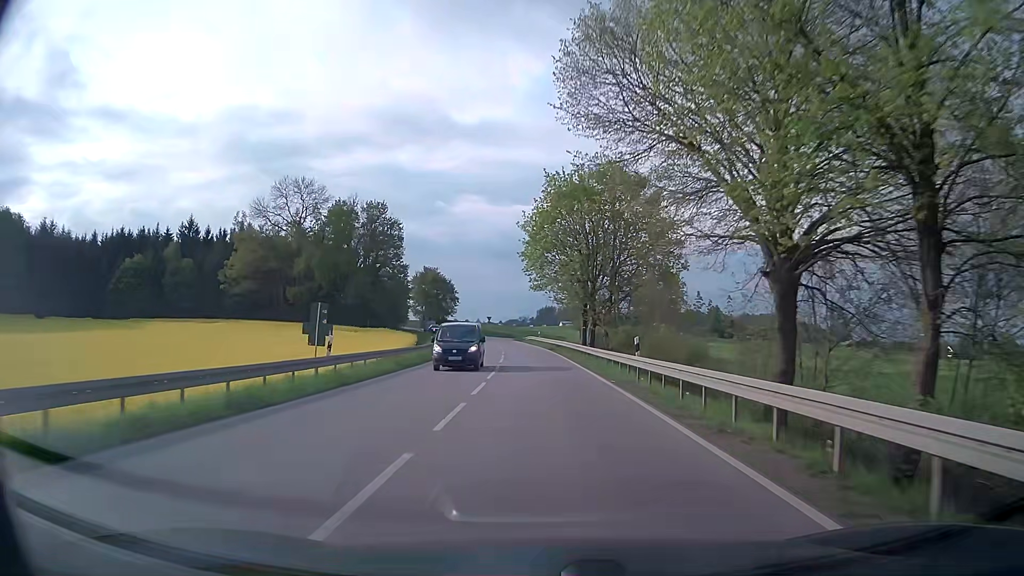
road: secondary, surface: asphalt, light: Day
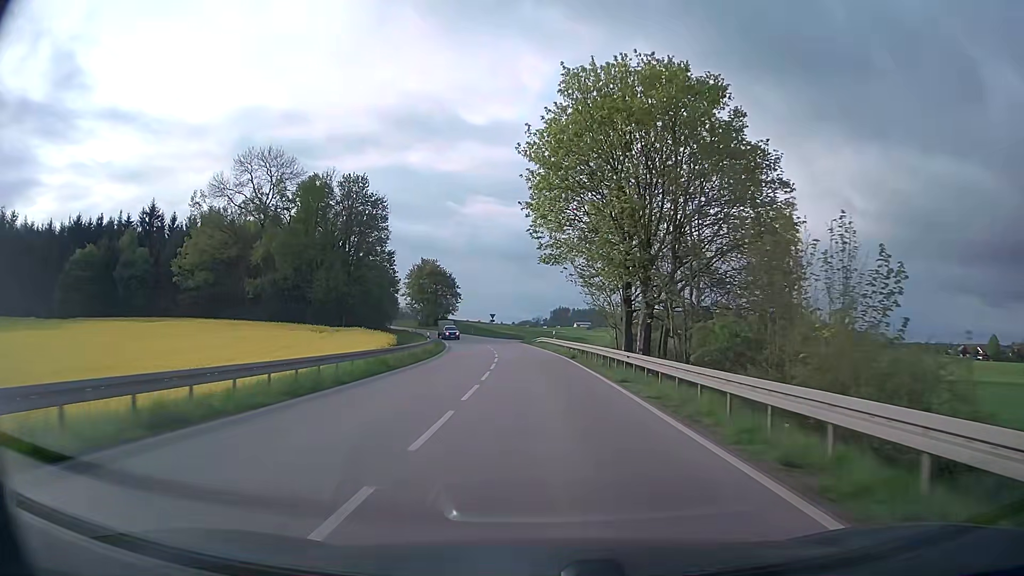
(-0.2, +20.0) m; -1°
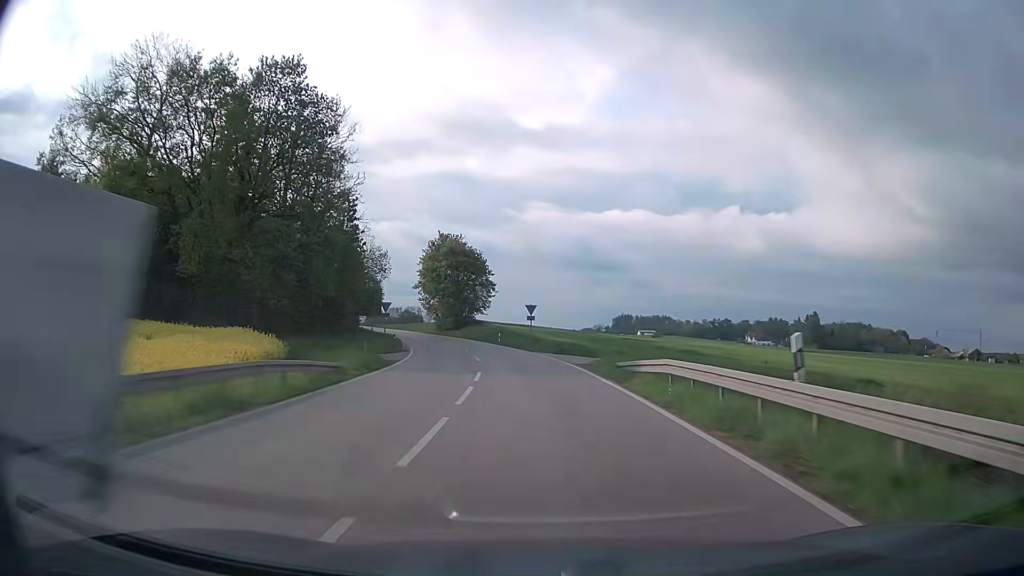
(-1.8, +43.5) m; -6°
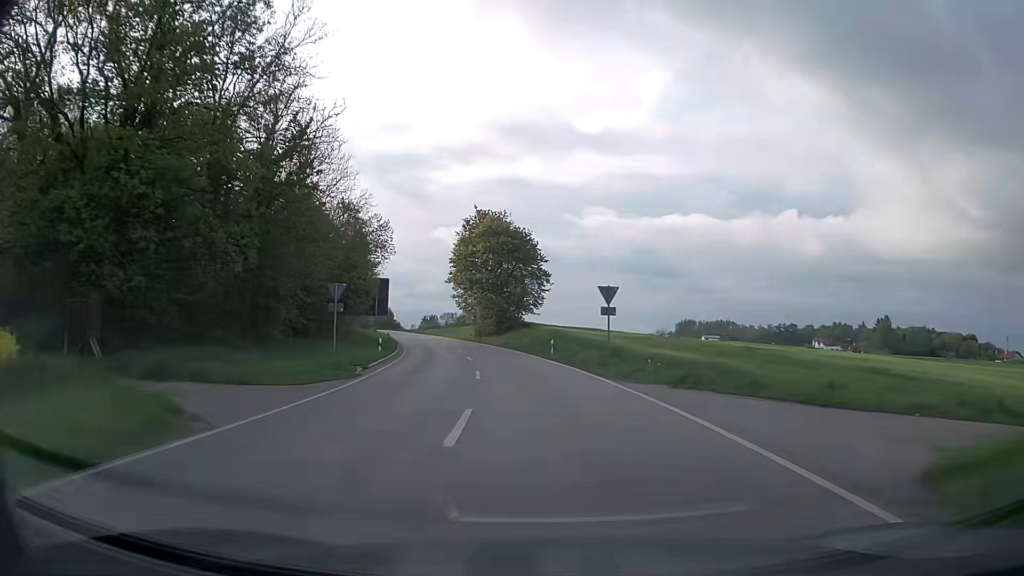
(-0.9, +23.0) m; -5°
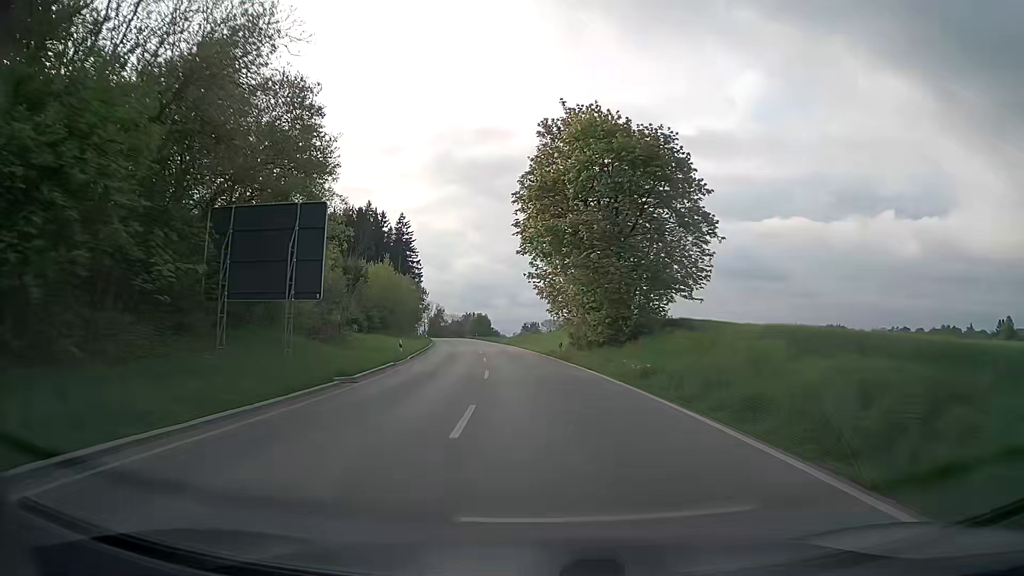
(-2.8, +35.6) m; -9°
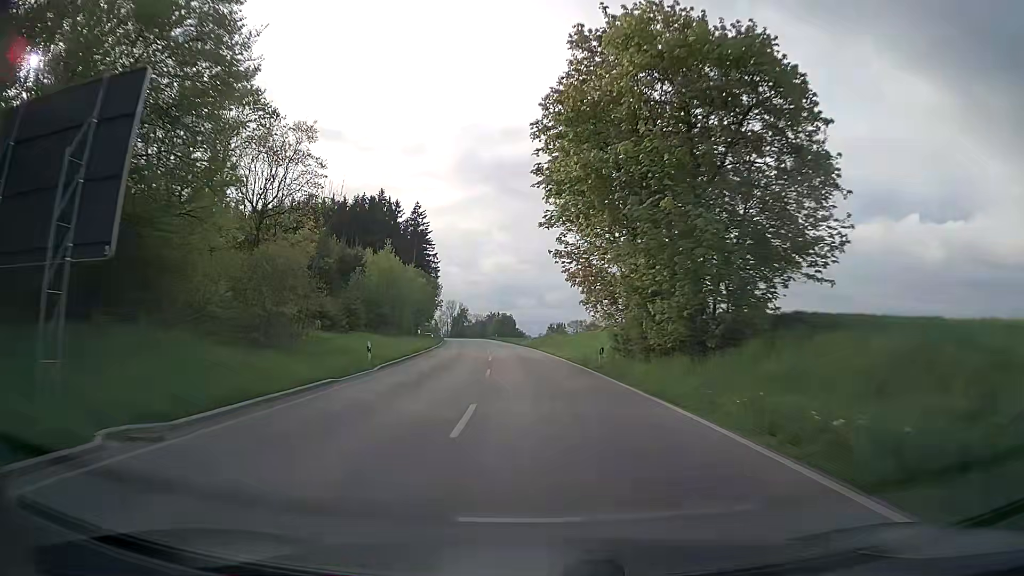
(-0.3, +12.2) m; -2°
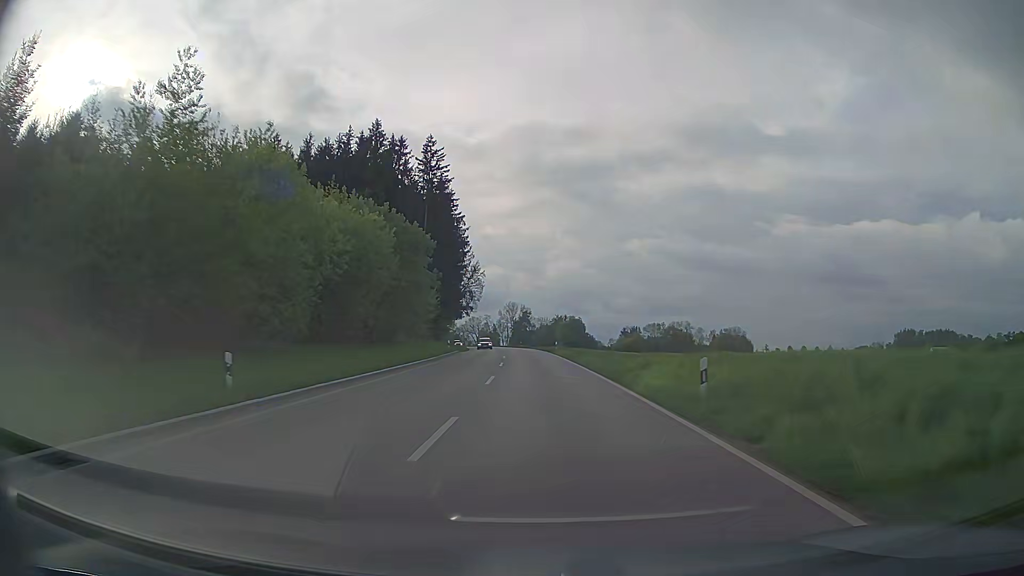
(-2.7, +49.8) m; -6°
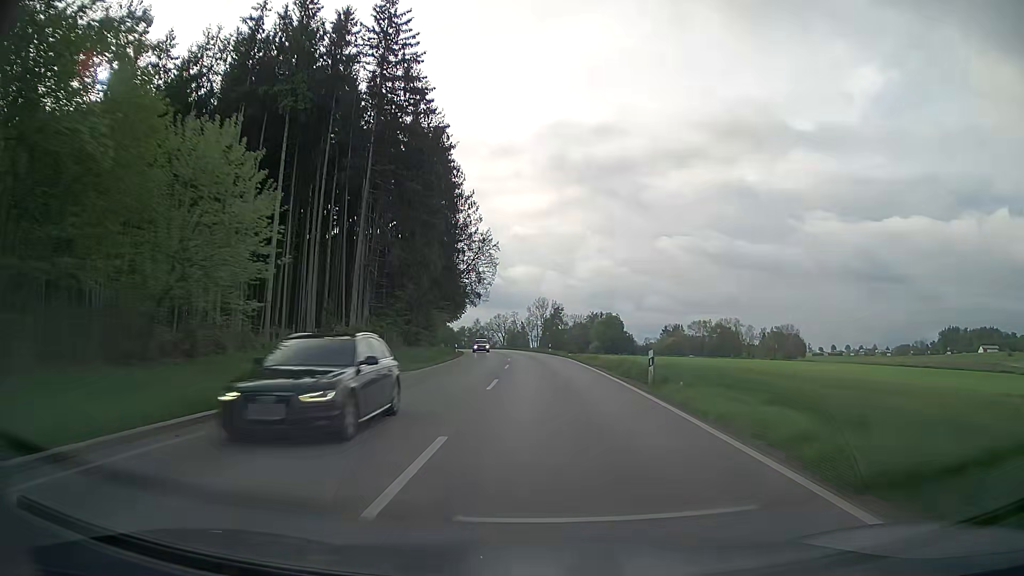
(-0.9, +38.5) m; -3°
(0, +10) (0, +20) (-1, +30) (-1, +40) (-2, +50) (-2, +60) (-3, +70) (-5, +80) (-6, +90) (-8, +100) m
